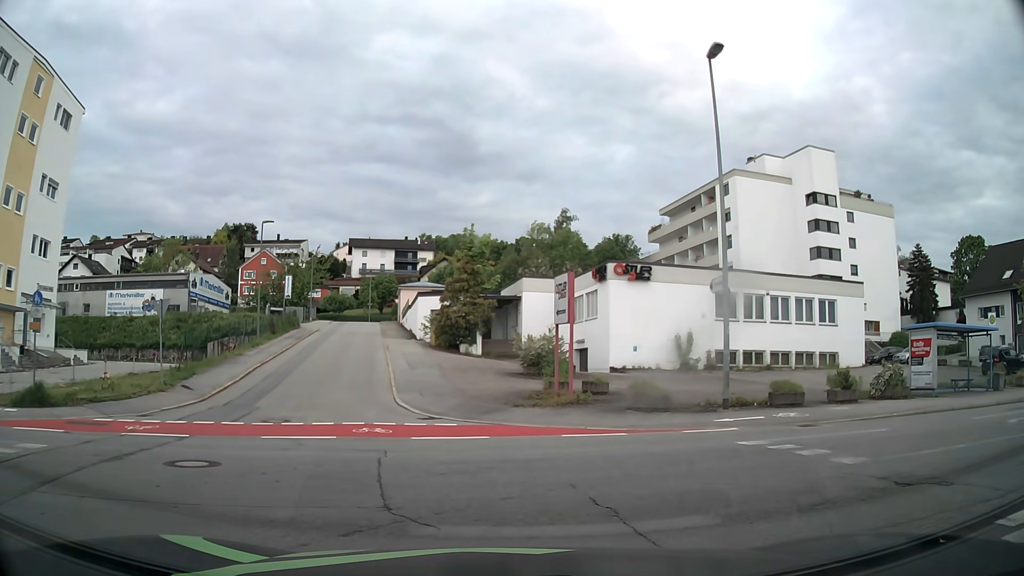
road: residential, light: Day
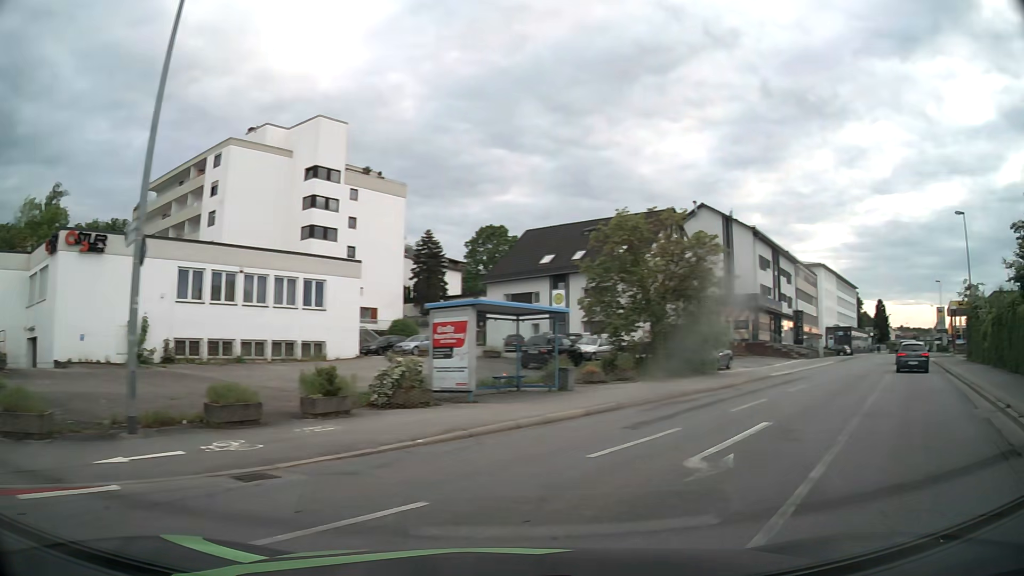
(+2.1, +7.1) m; +41°
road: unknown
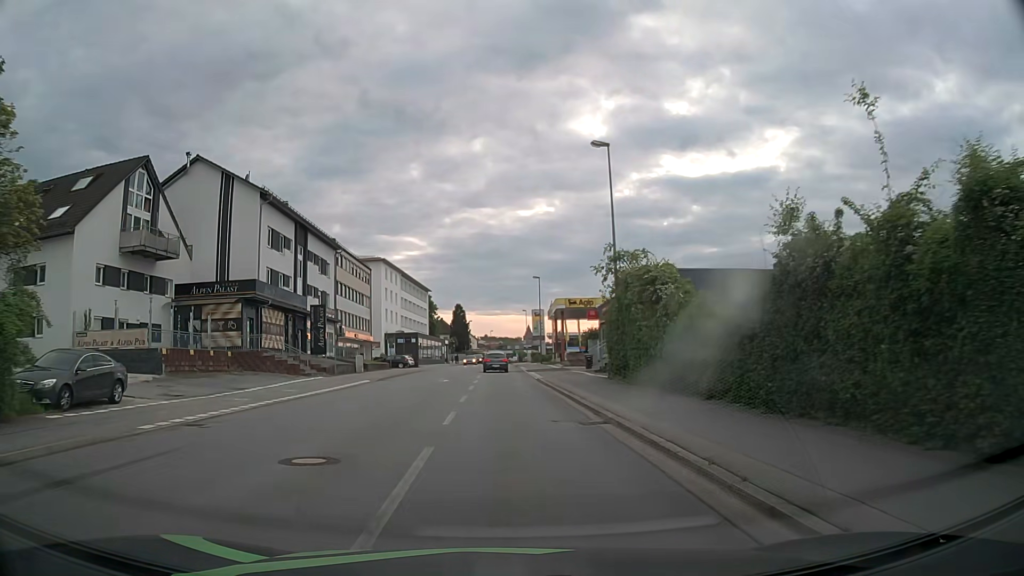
(+10.8, +17.4) m; +37°
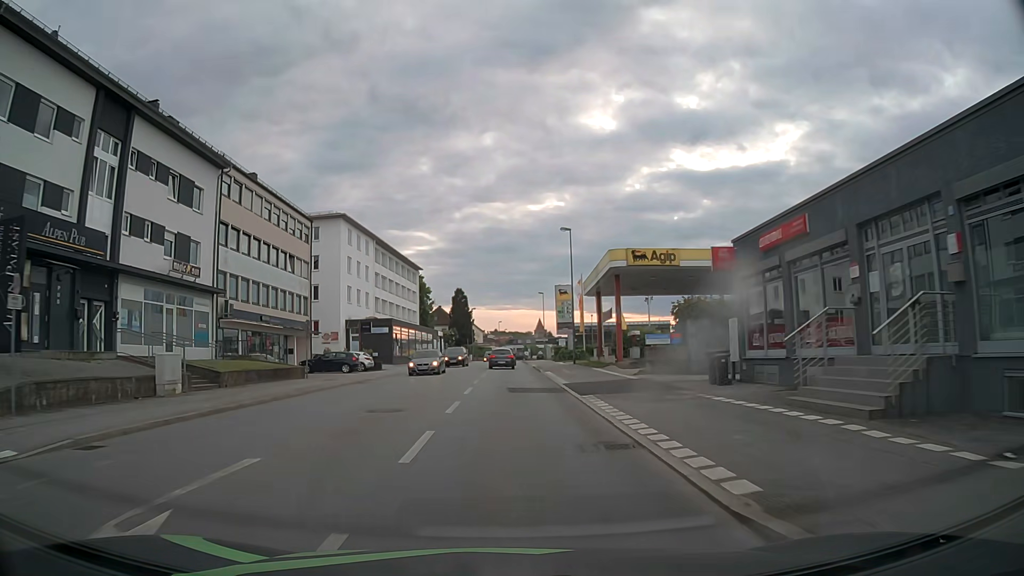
(-0.3, +29.3) m; -1°
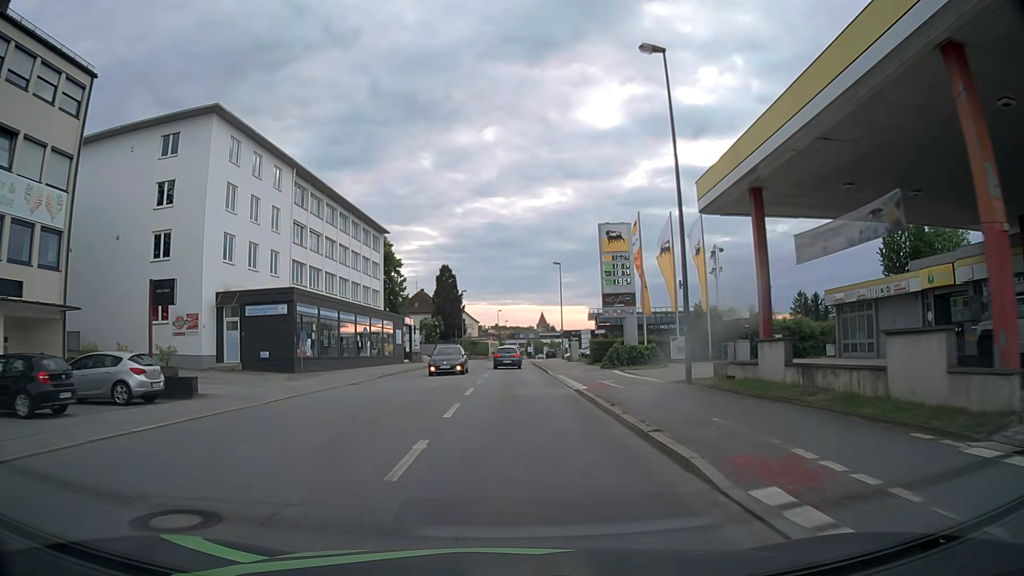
(+0.3, +31.5) m; 0°
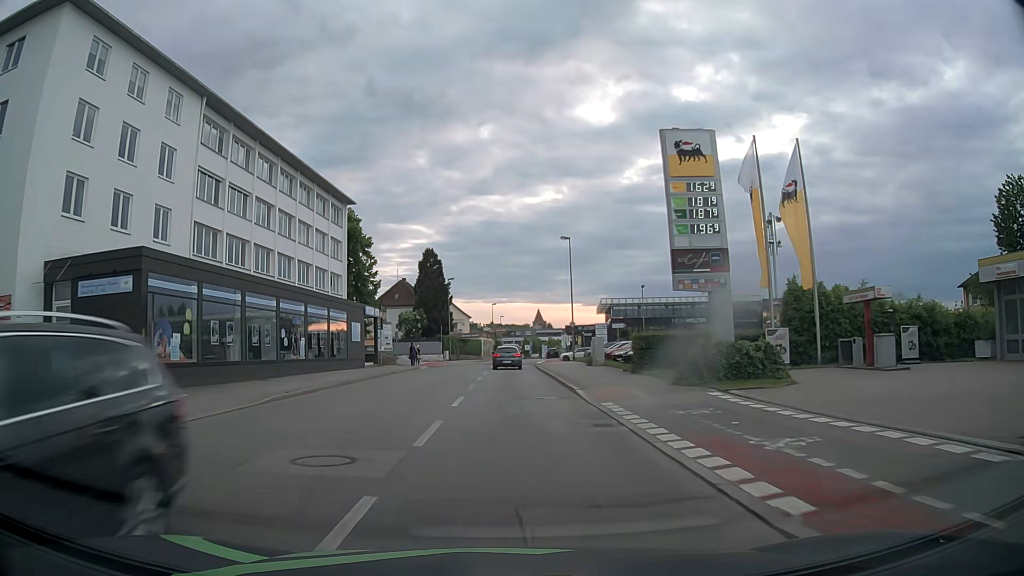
(+0.2, +15.7) m; 0°
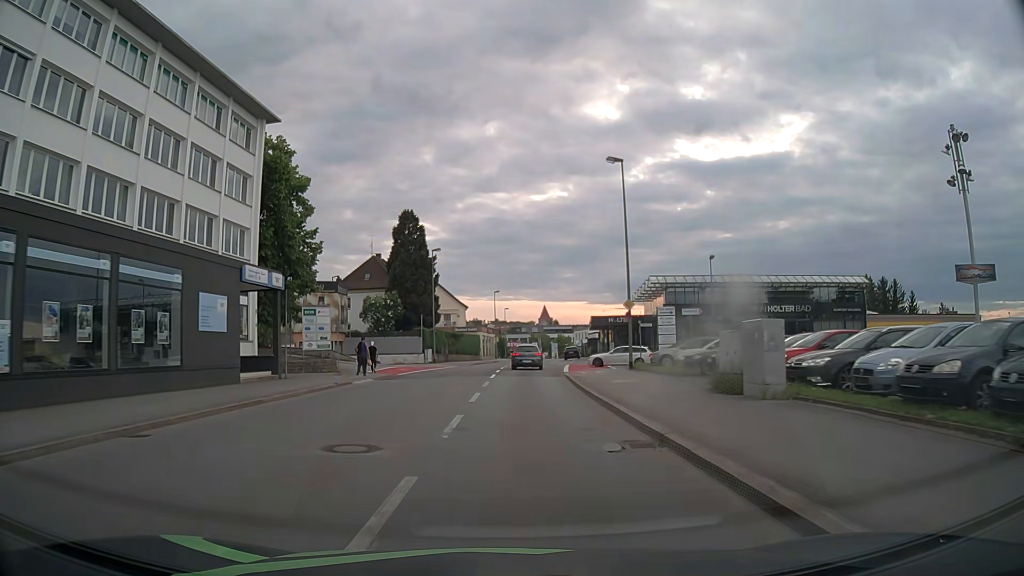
(+0.1, +23.4) m; 0°
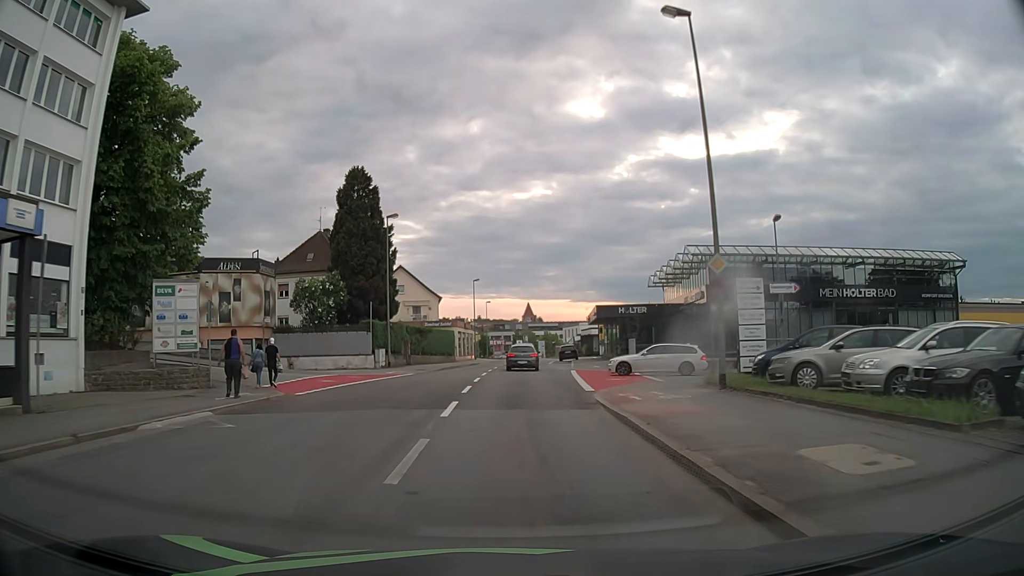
(+0.2, +15.6) m; +1°
